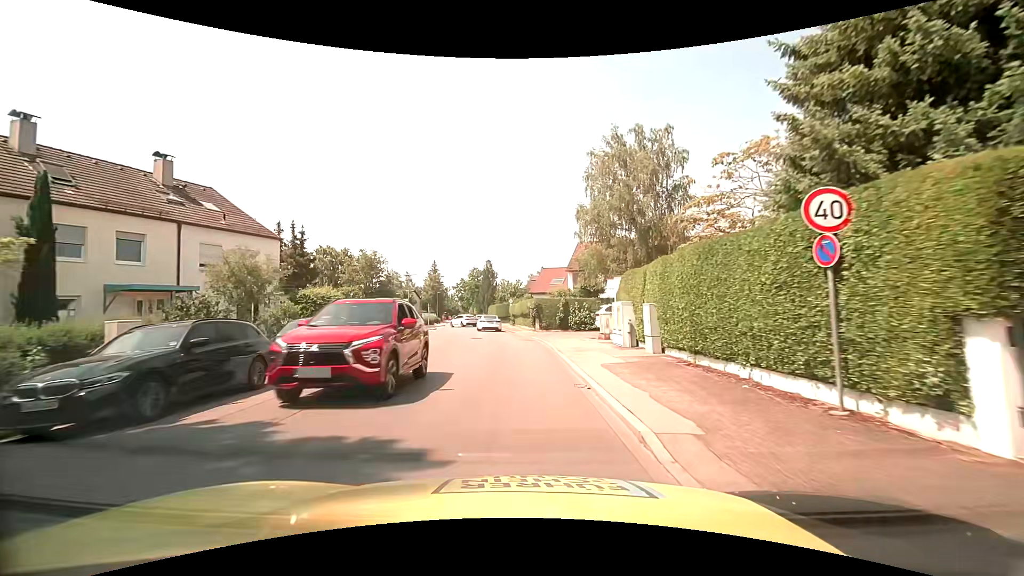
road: residential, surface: asphalt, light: Day
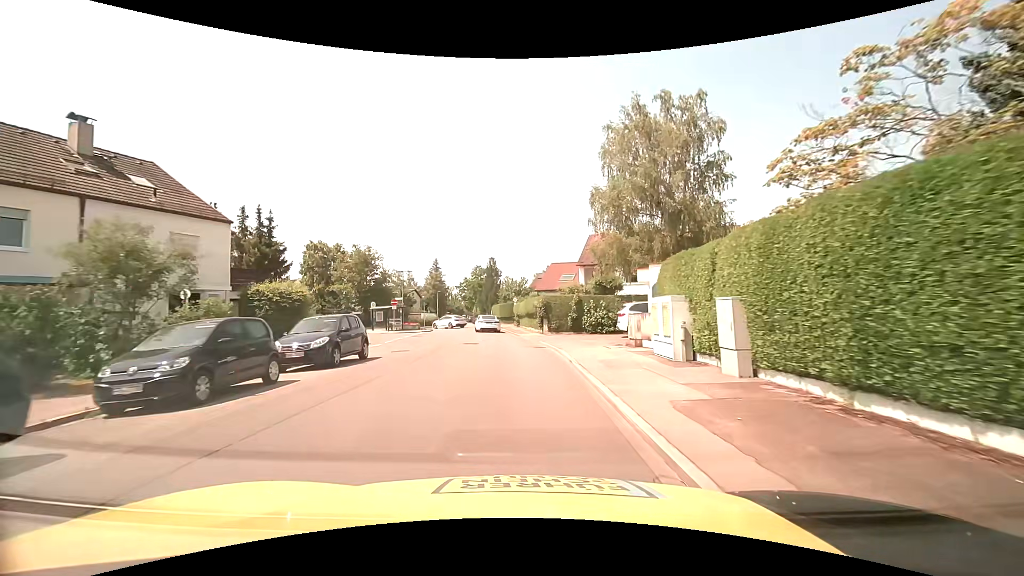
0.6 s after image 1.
(0.0, +5.5) m; -1°
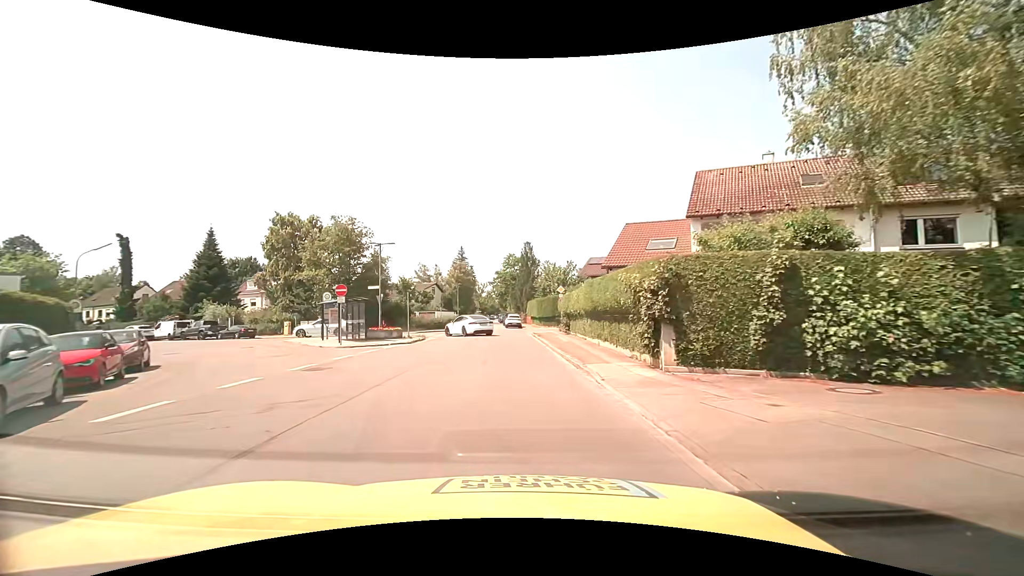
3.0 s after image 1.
(-0.6, +21.7) m; -4°
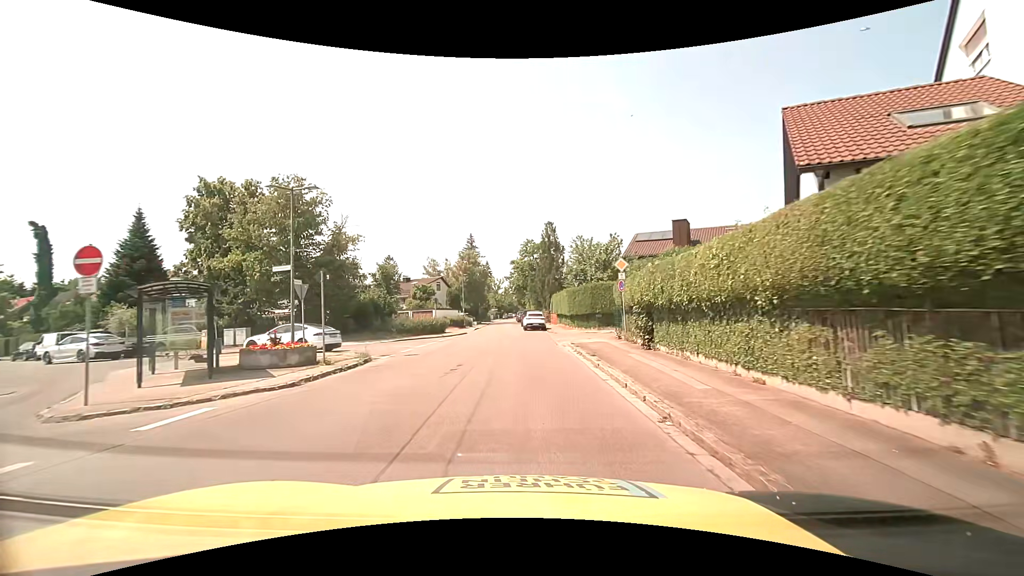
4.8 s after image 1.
(-0.4, +15.9) m; -2°
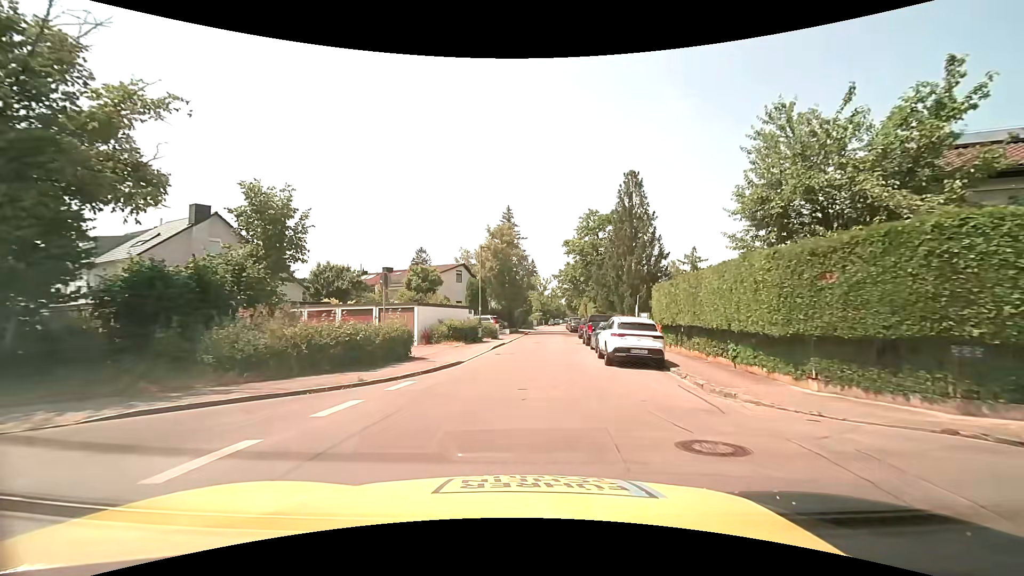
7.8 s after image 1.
(-1.2, +26.2) m; -6°
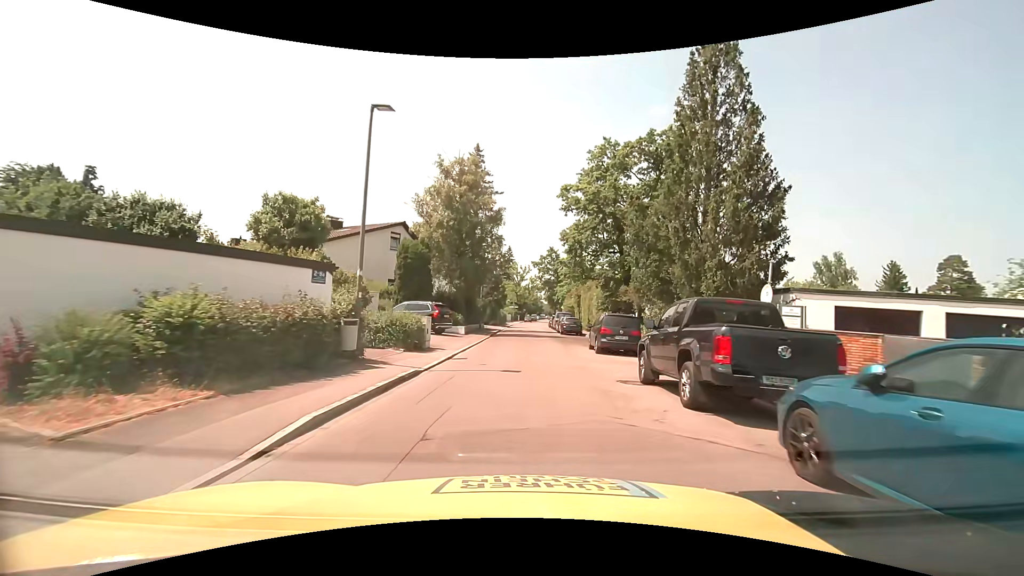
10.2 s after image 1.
(+0.6, +20.9) m; +4°
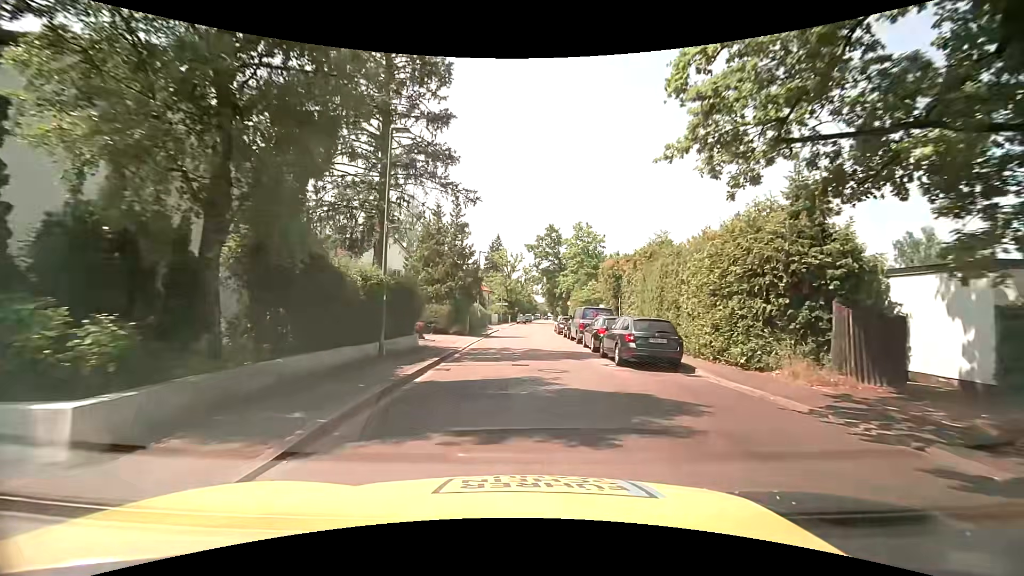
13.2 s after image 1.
(+0.1, +26.6) m; 0°
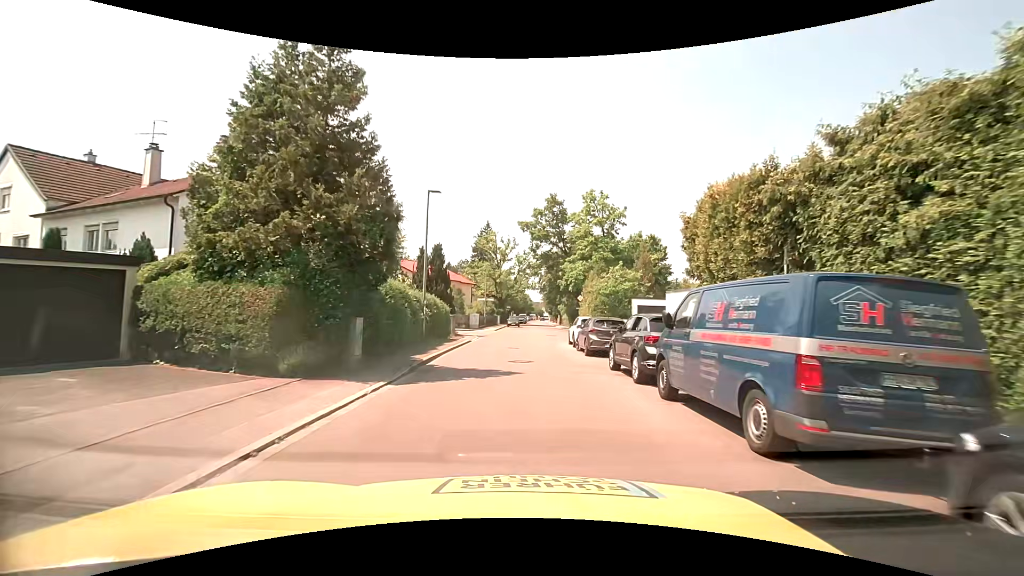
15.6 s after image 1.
(+0.4, +20.2) m; +1°
